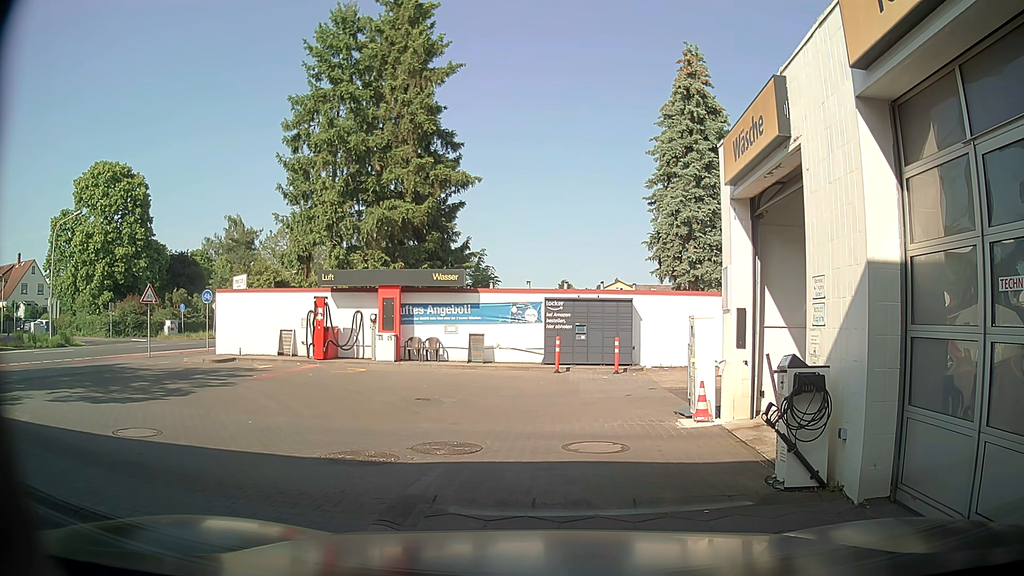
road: service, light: Day
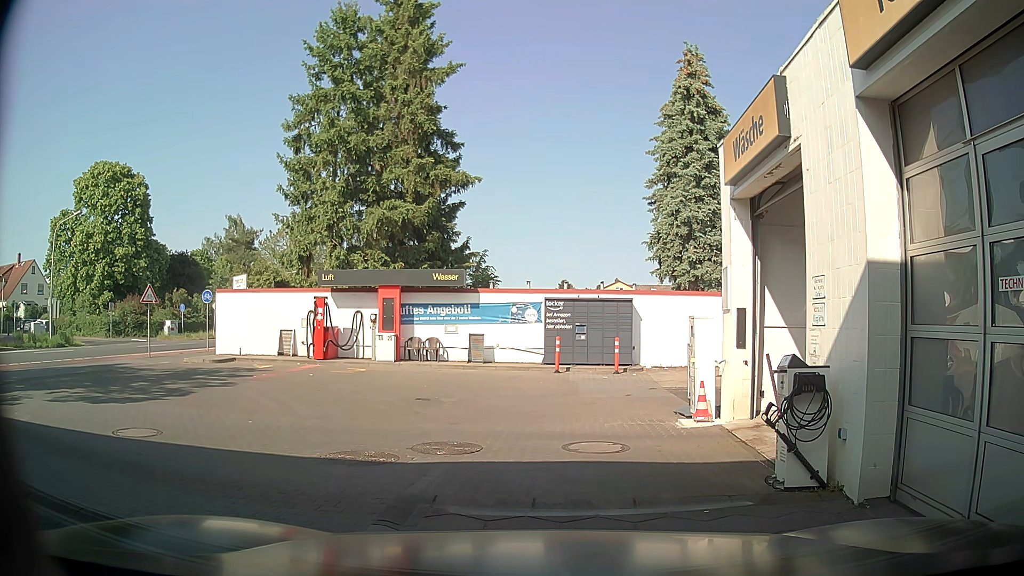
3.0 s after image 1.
(0.0, 0.0) m; 0°
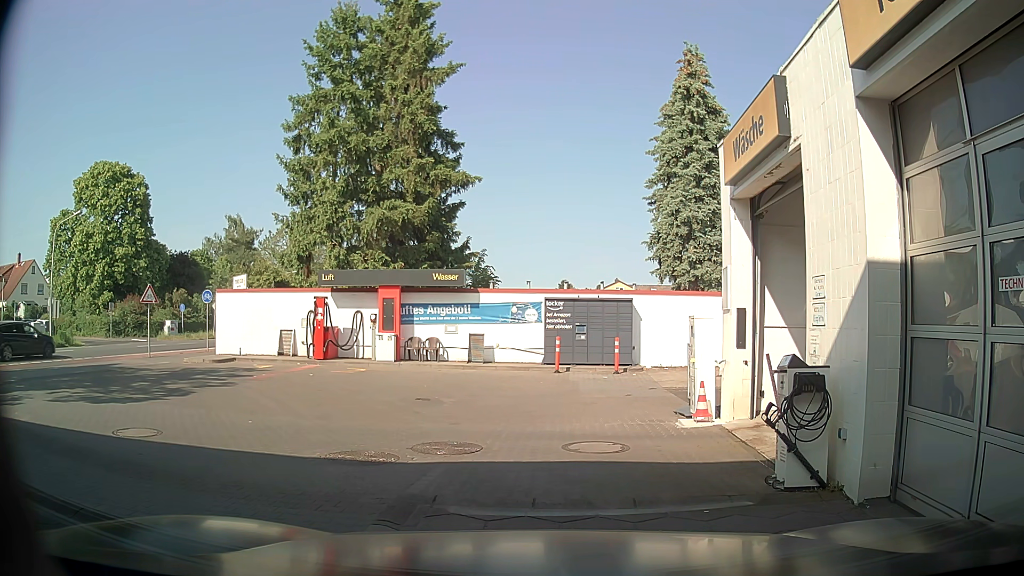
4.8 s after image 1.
(0.0, 0.0) m; 0°
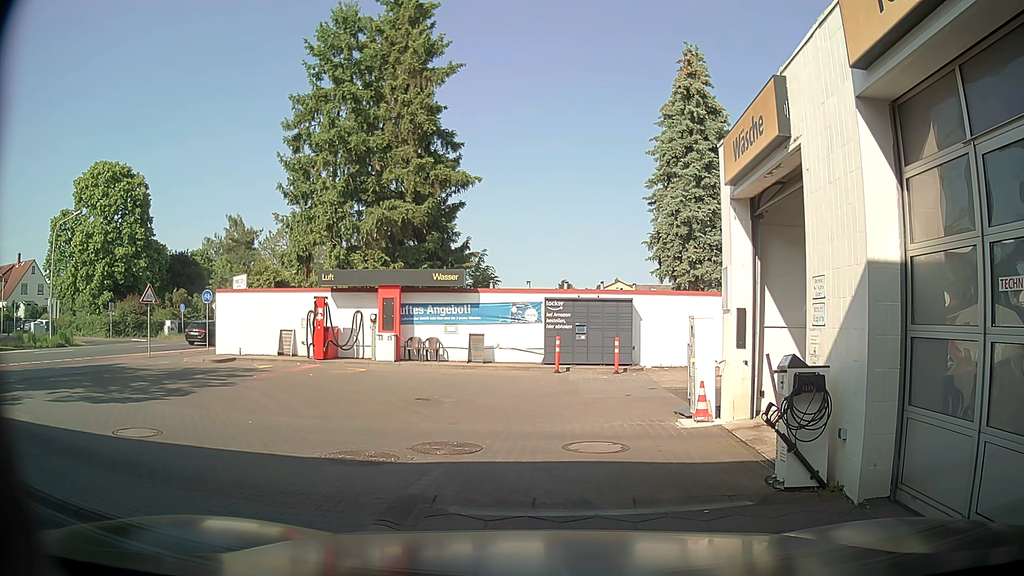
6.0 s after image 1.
(0.0, 0.0) m; 0°
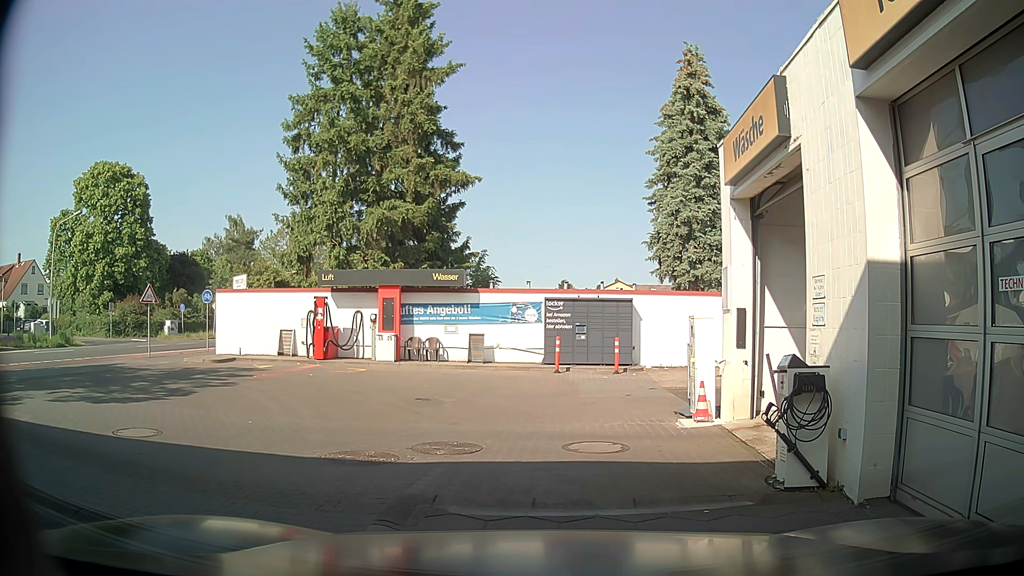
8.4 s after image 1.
(0.0, 0.0) m; 0°
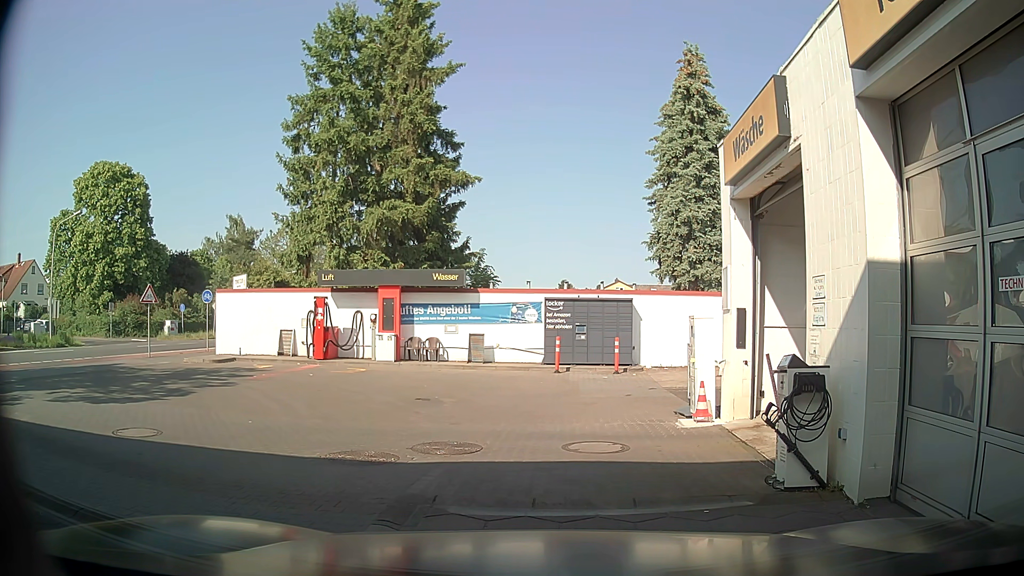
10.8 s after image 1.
(0.0, 0.0) m; 0°
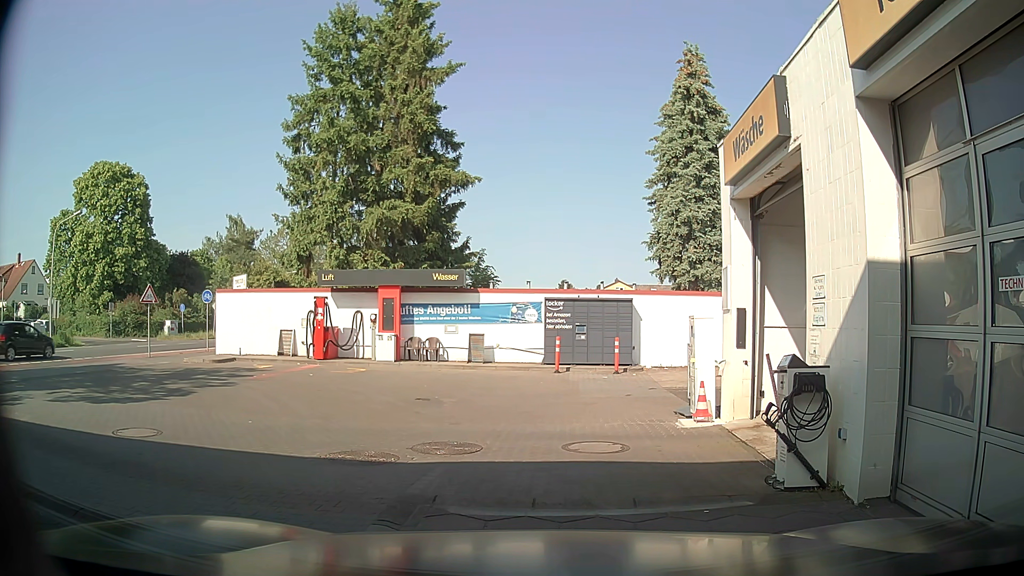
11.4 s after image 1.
(0.0, 0.0) m; 0°
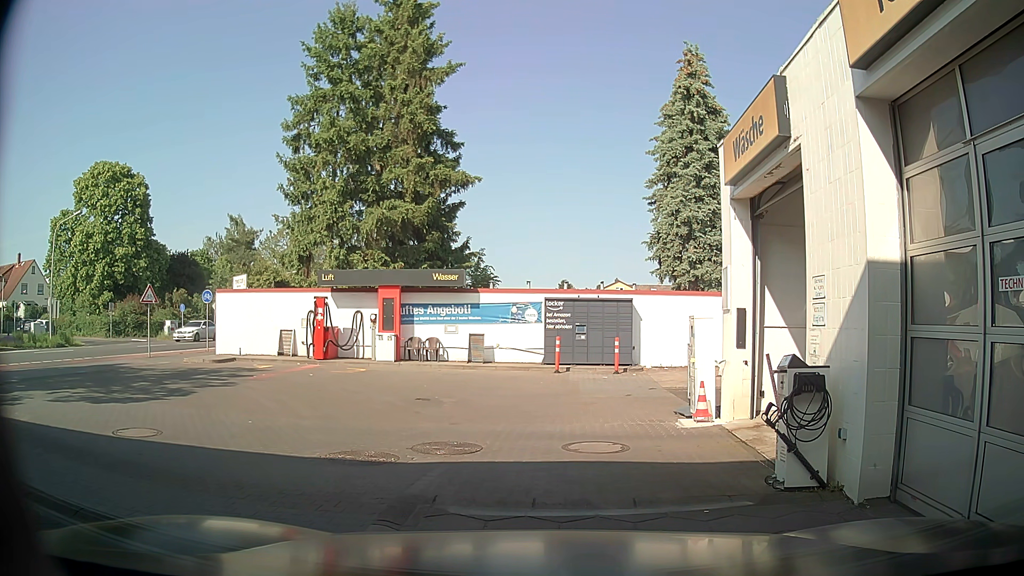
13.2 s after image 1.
(0.0, 0.0) m; 0°
